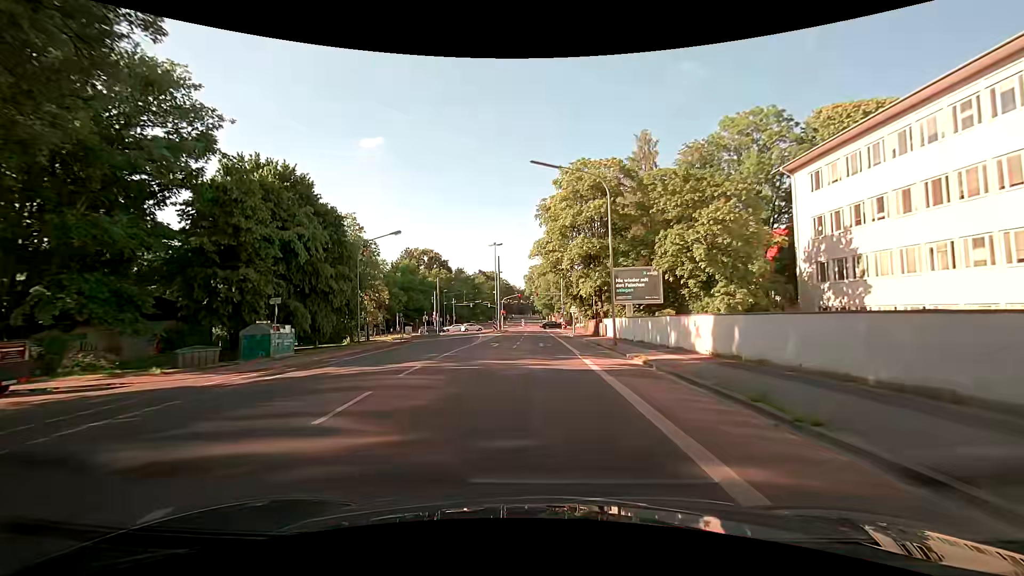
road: secondary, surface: asphalt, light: Day
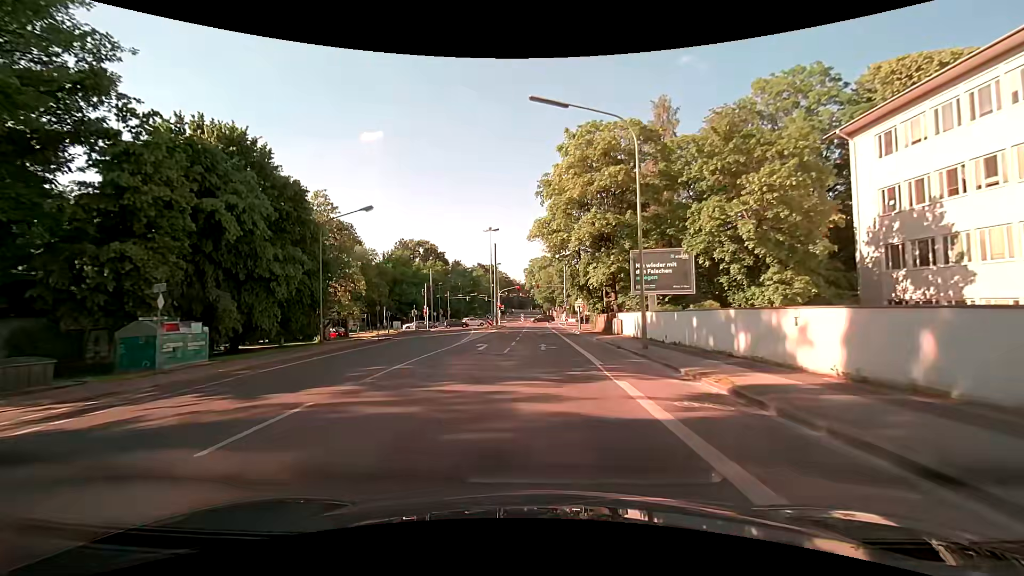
(-0.1, +7.7) m; +1°
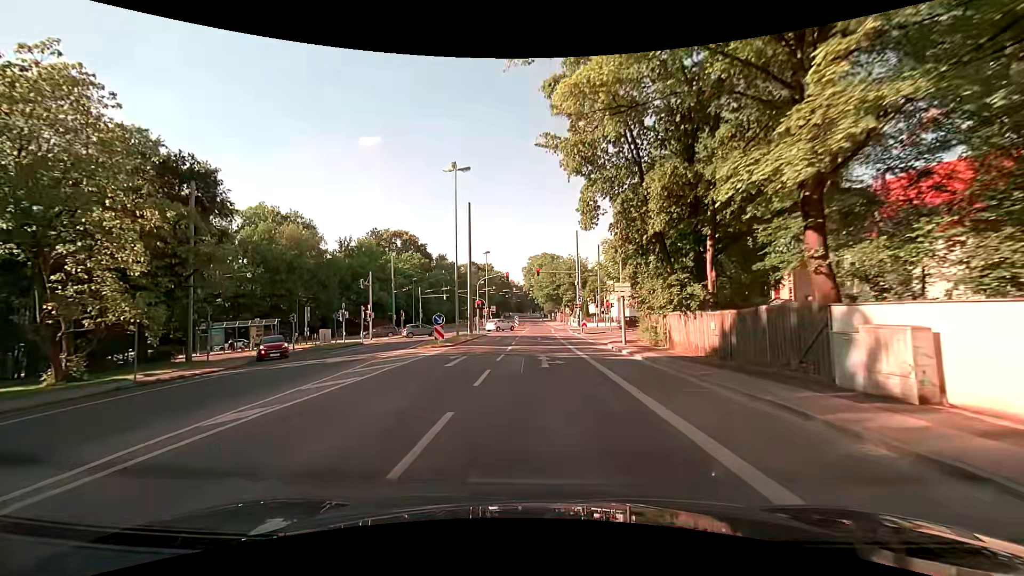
(-0.3, +27.3) m; -1°
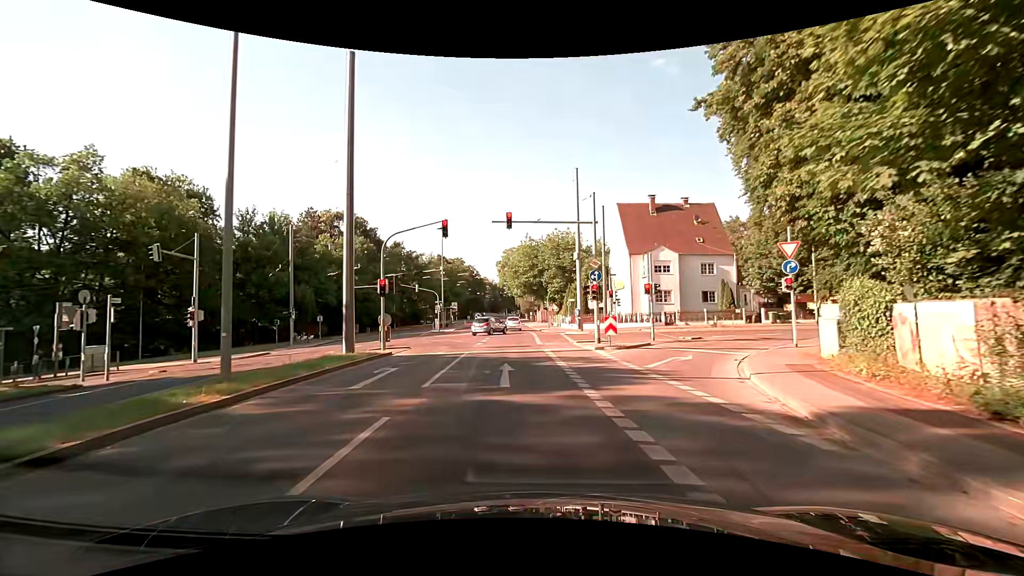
(+0.1, +24.9) m; +2°
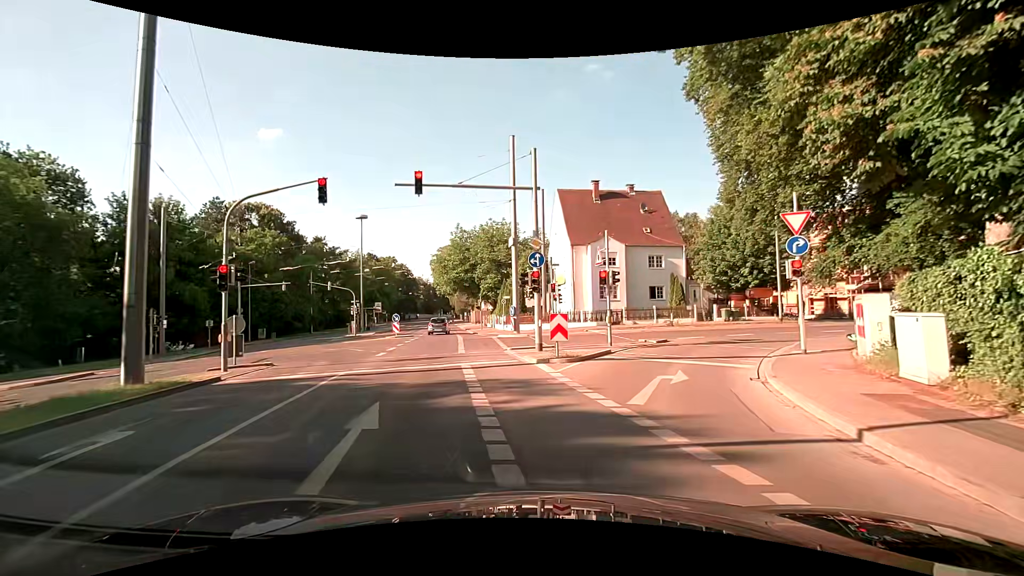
(+0.4, +6.5) m; +8°
